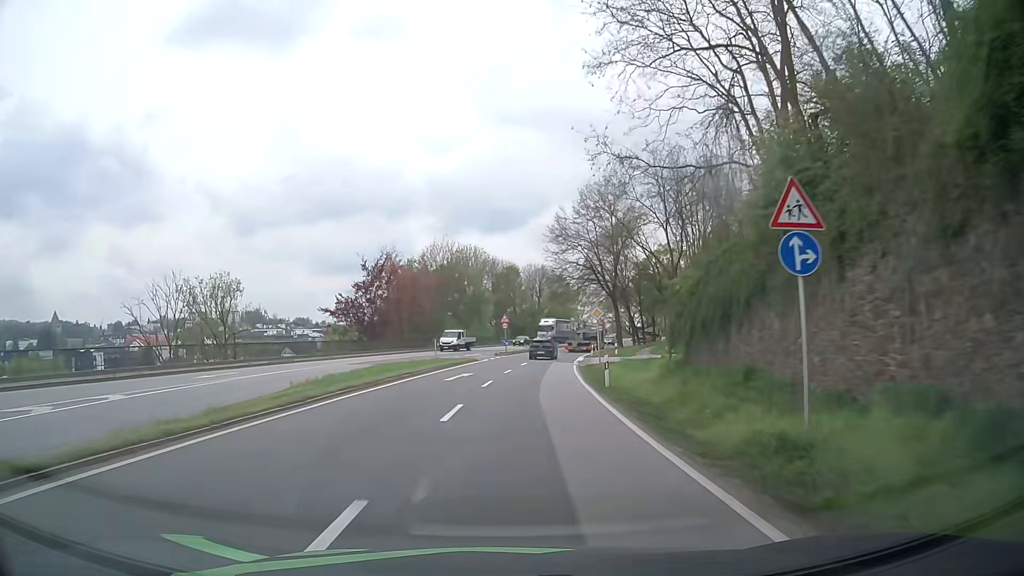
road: primary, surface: asphalt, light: Day
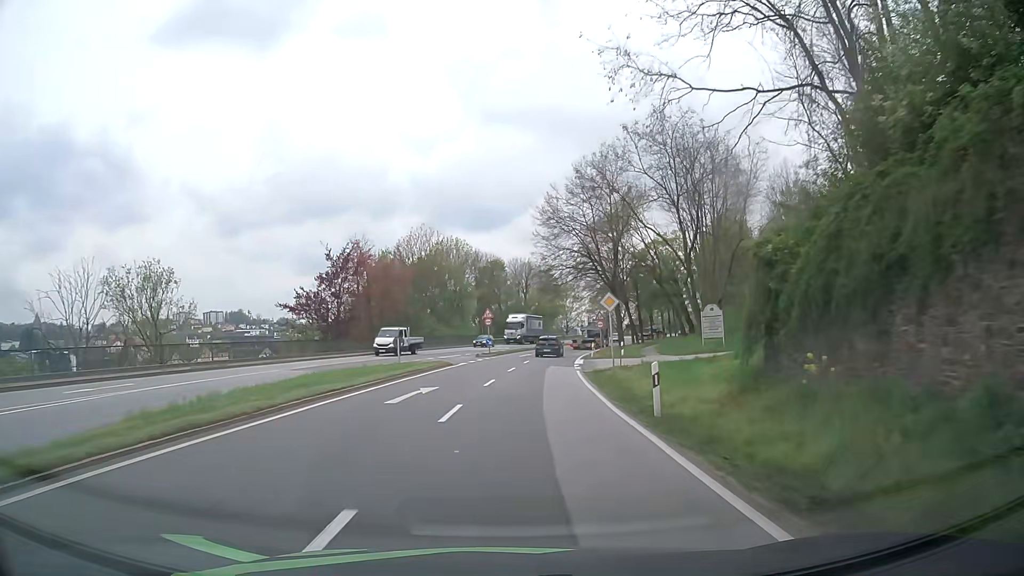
(+0.2, +9.2) m; +1°
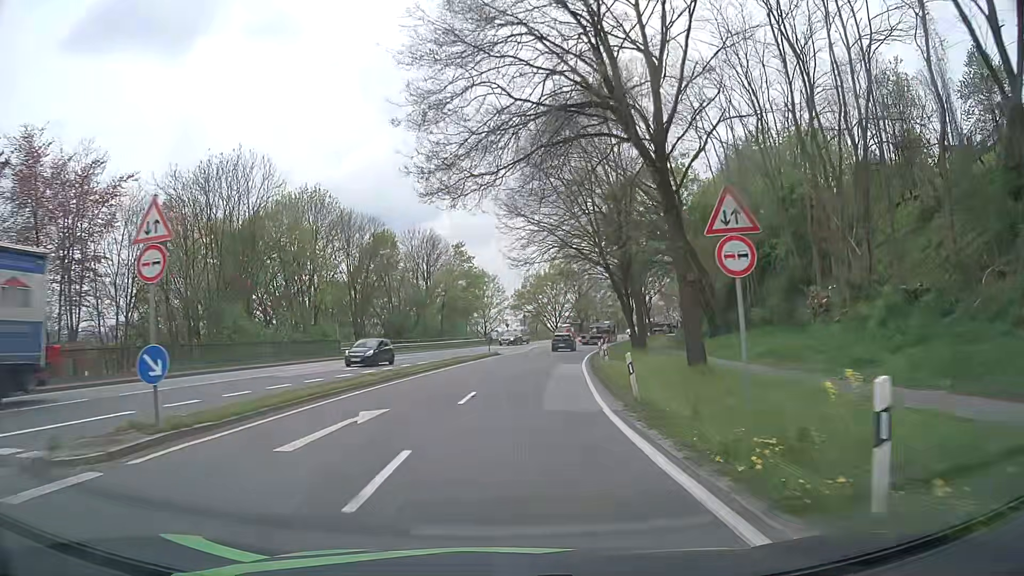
(+2.6, +42.0) m; +8°
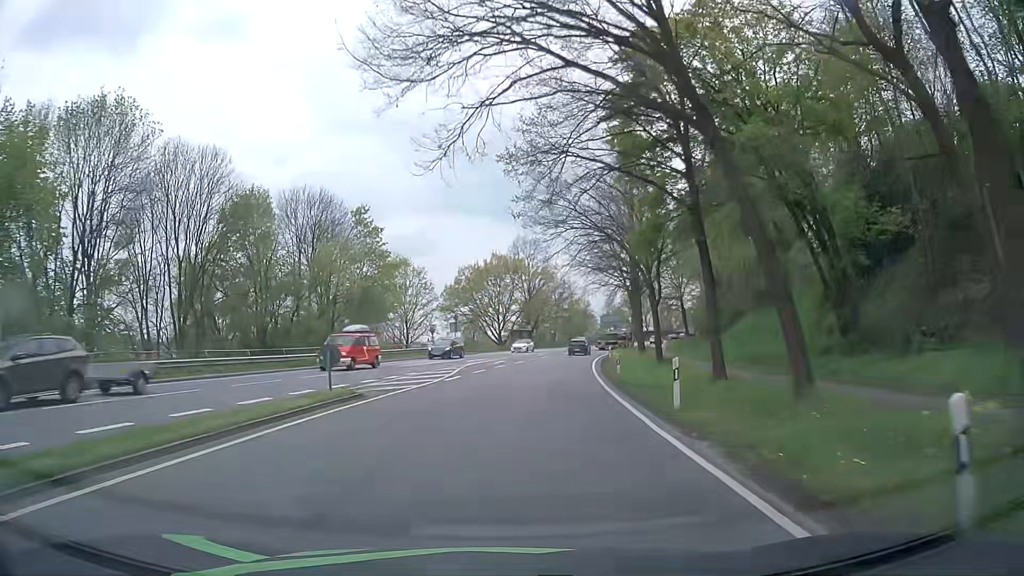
(+1.0, +31.2) m; +4°
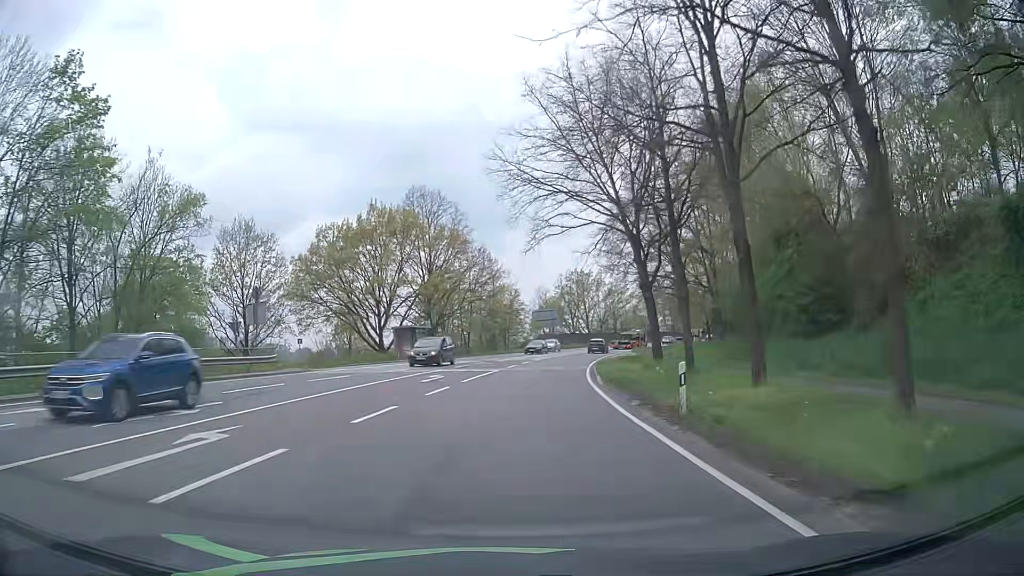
(+2.7, +38.1) m; +8°
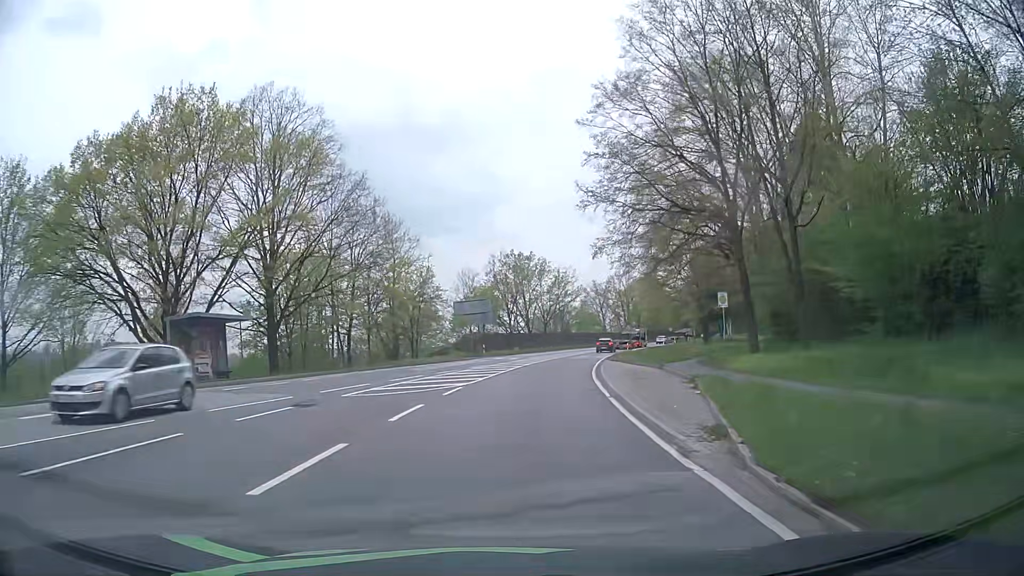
(+1.6, +30.3) m; +7°
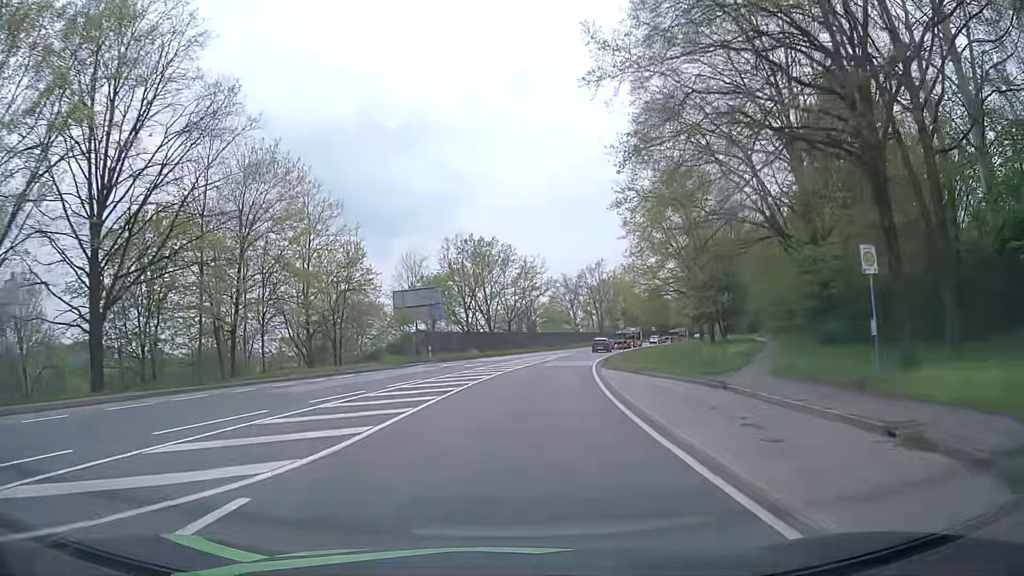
(+0.3, +15.2) m; +3°
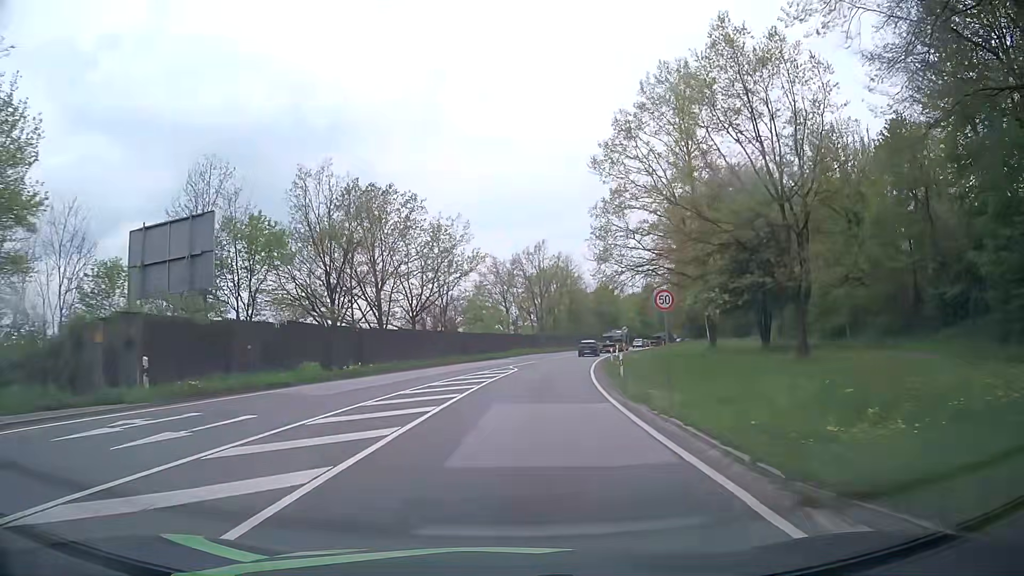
(+1.7, +30.3) m; +6°
